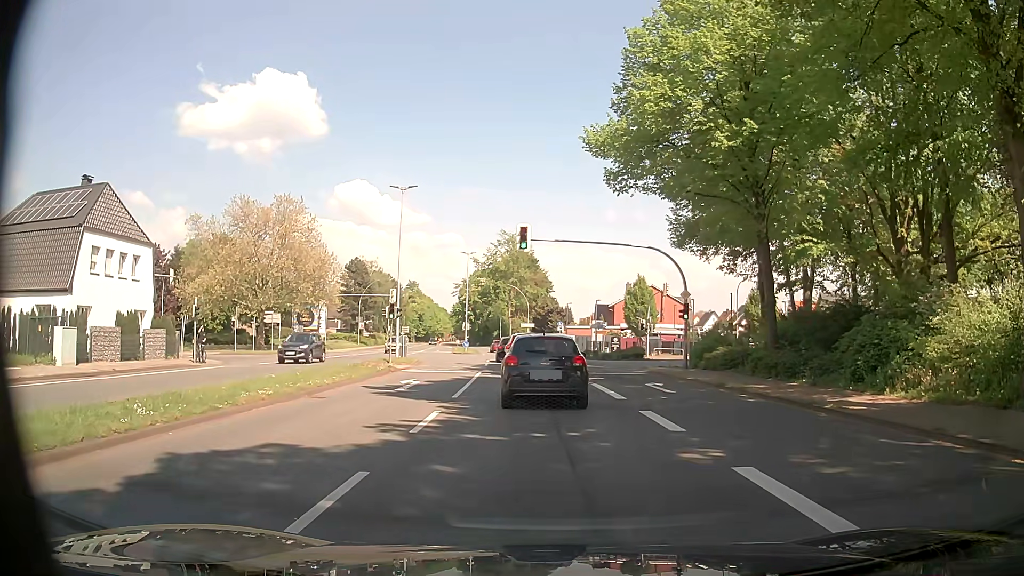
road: primary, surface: asphalt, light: Day
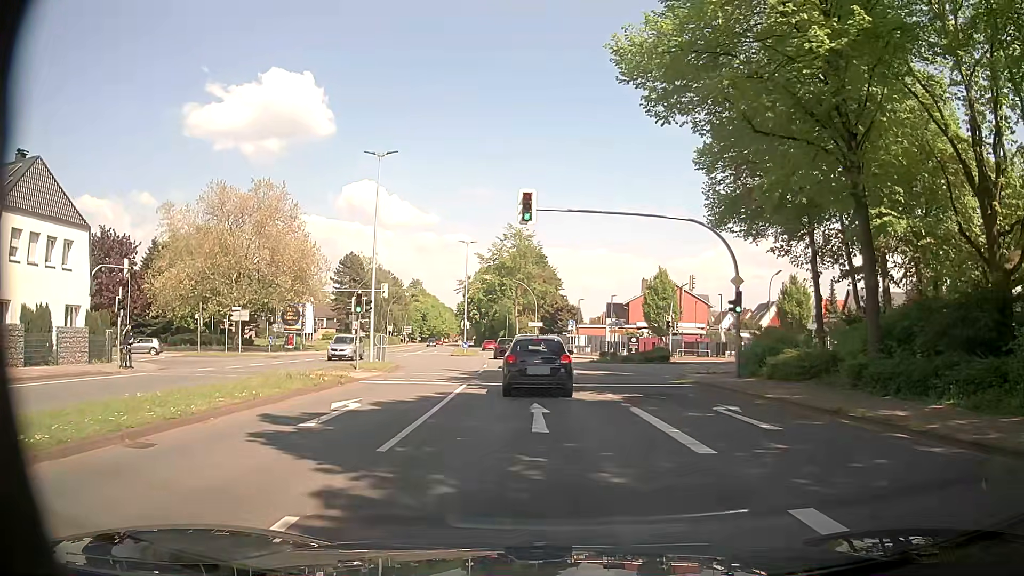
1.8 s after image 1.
(0.0, +8.4) m; -1°
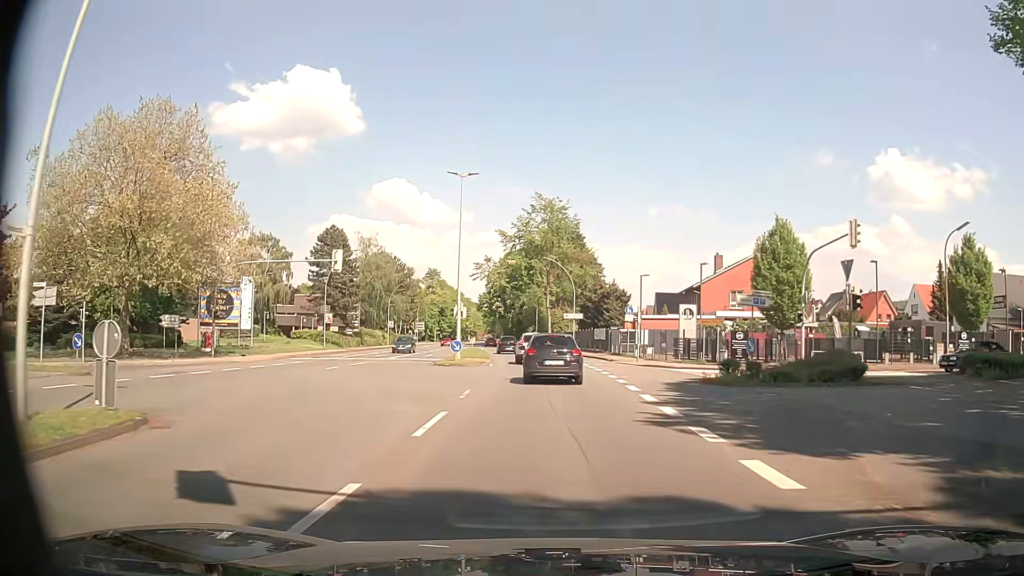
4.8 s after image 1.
(-0.9, +25.5) m; -3°
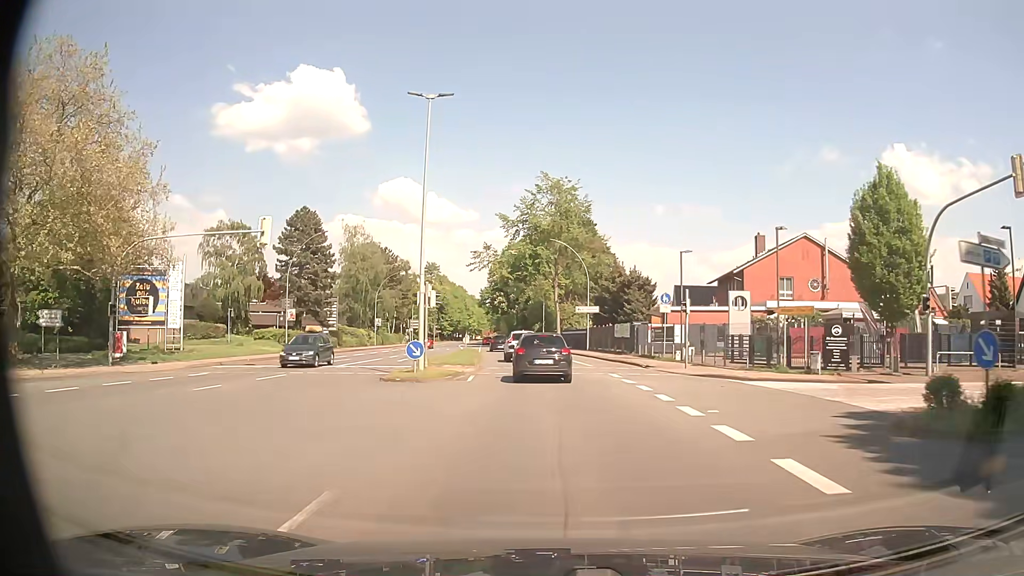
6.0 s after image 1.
(0.0, +12.5) m; -1°
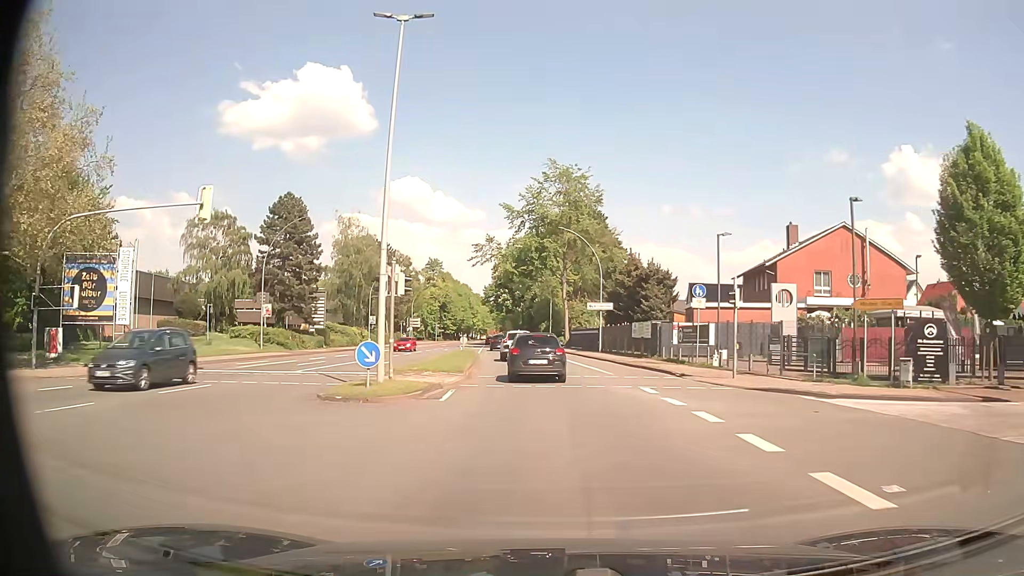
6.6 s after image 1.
(0.0, +6.6) m; -1°
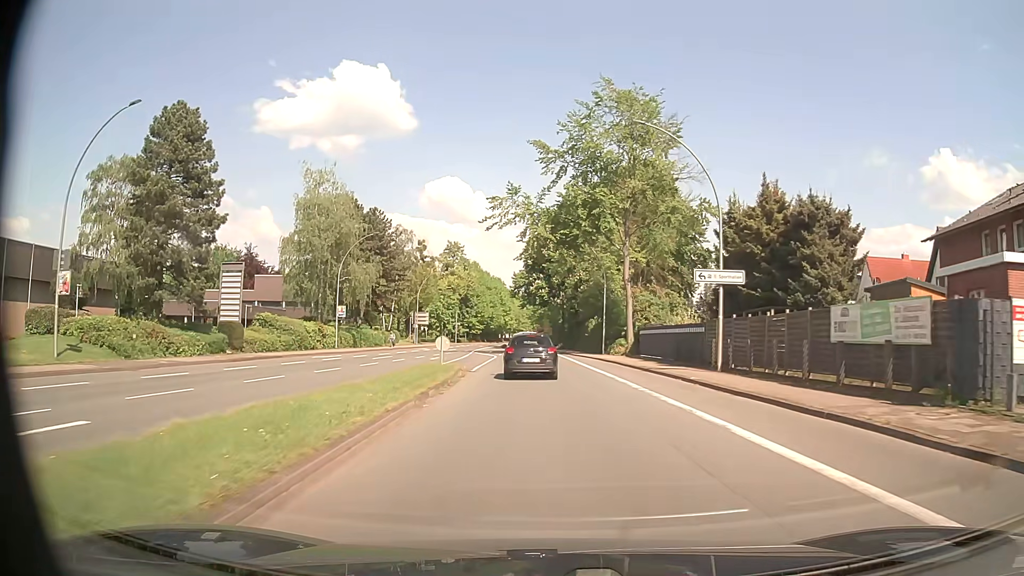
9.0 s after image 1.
(-0.8, +27.7) m; -4°
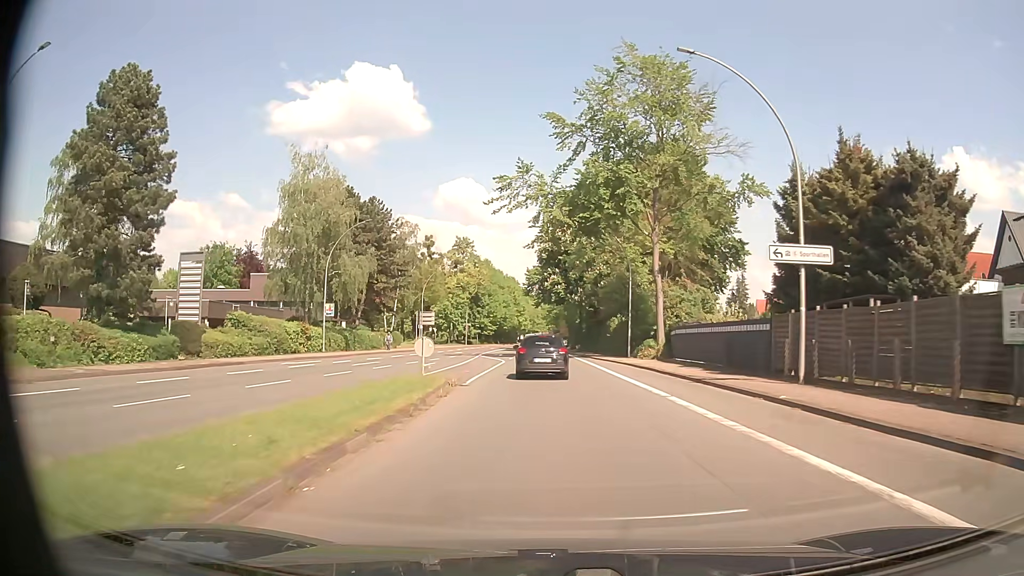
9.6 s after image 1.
(0.0, +7.3) m; -1°
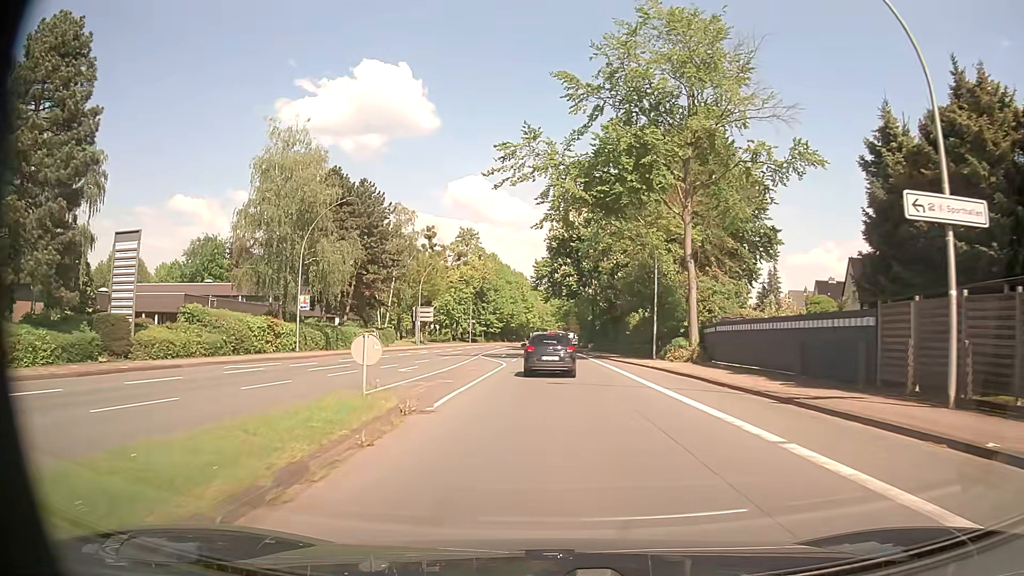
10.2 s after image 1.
(-0.1, +7.5) m; -1°
